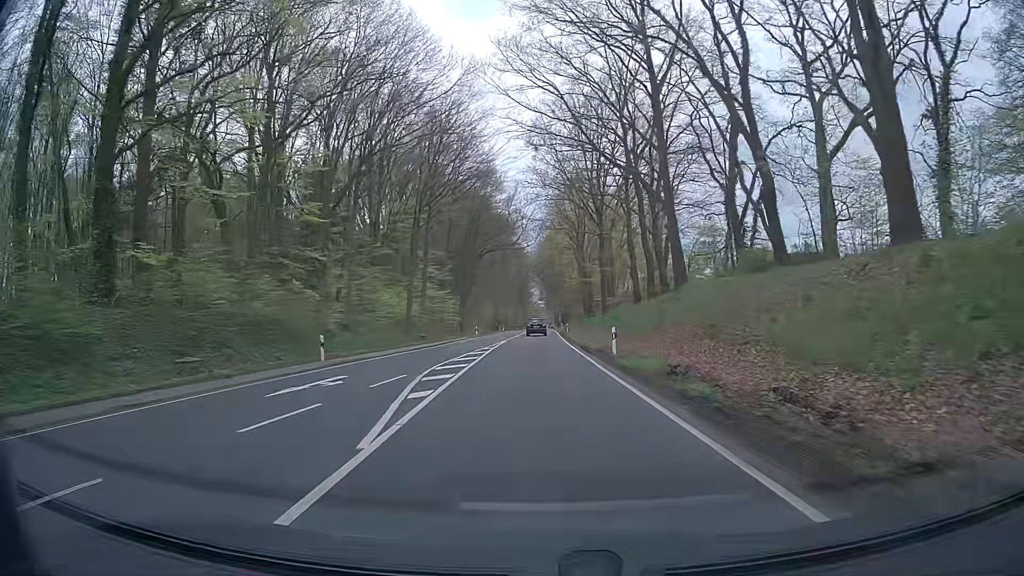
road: primary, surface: asphalt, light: Day
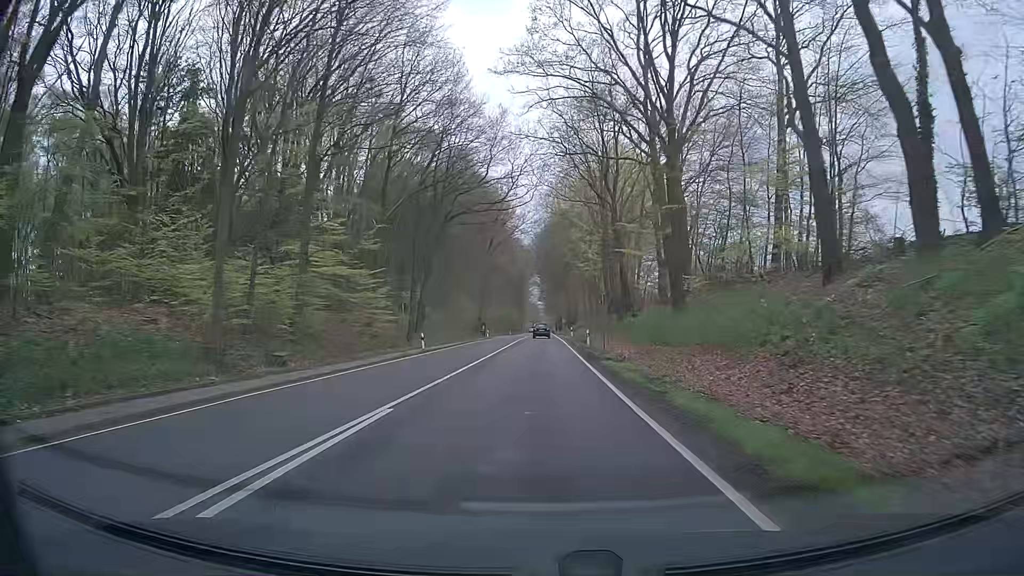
(-0.9, +33.6) m; -2°
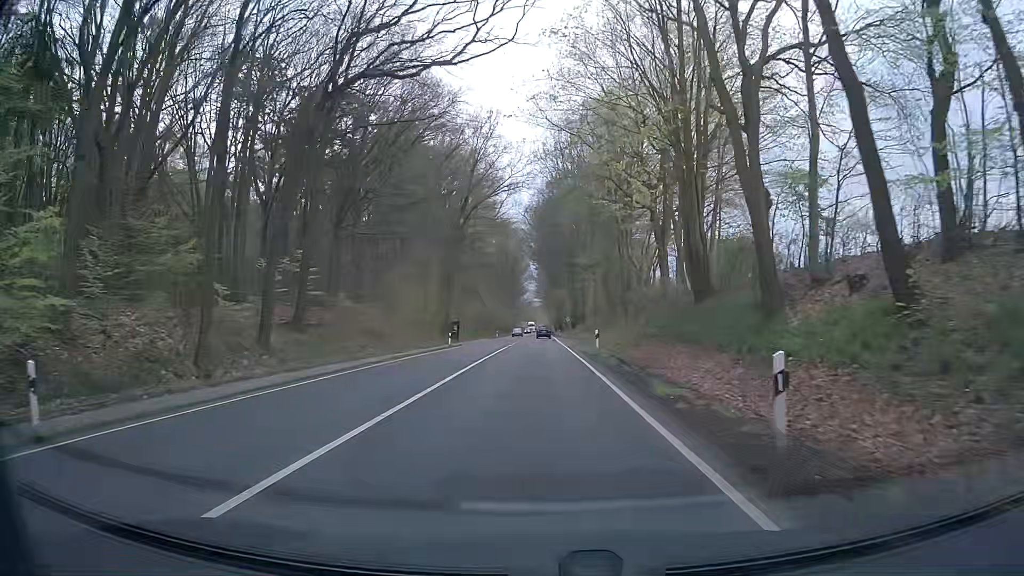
(+0.2, +33.4) m; +1°
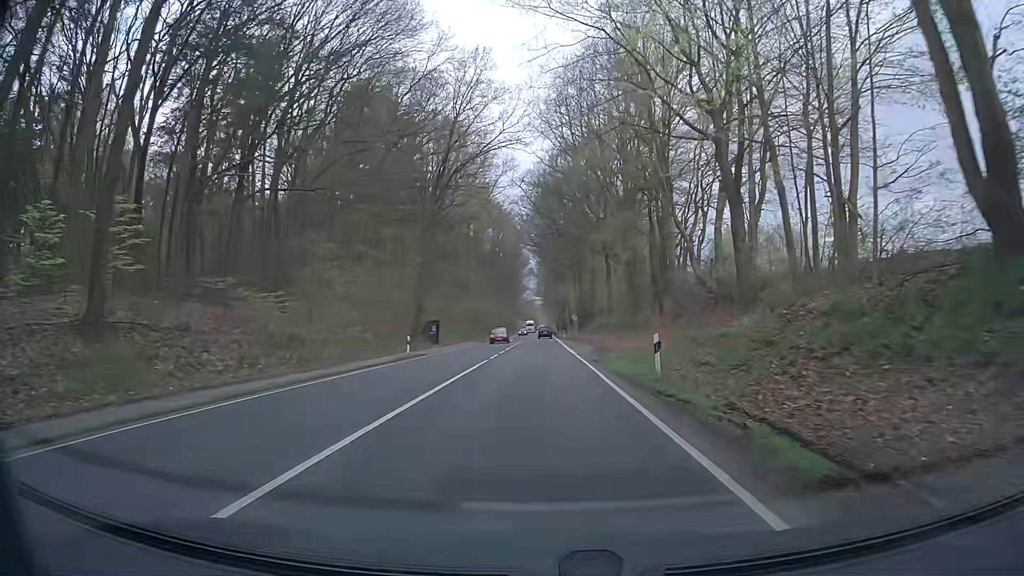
(-0.3, +17.0) m; -2°
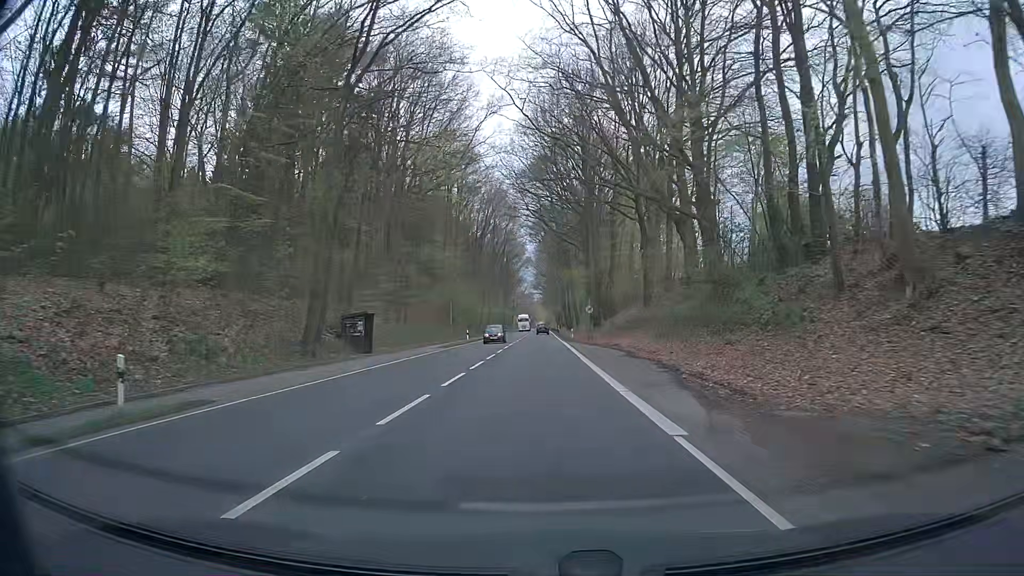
(+0.2, +26.1) m; 0°
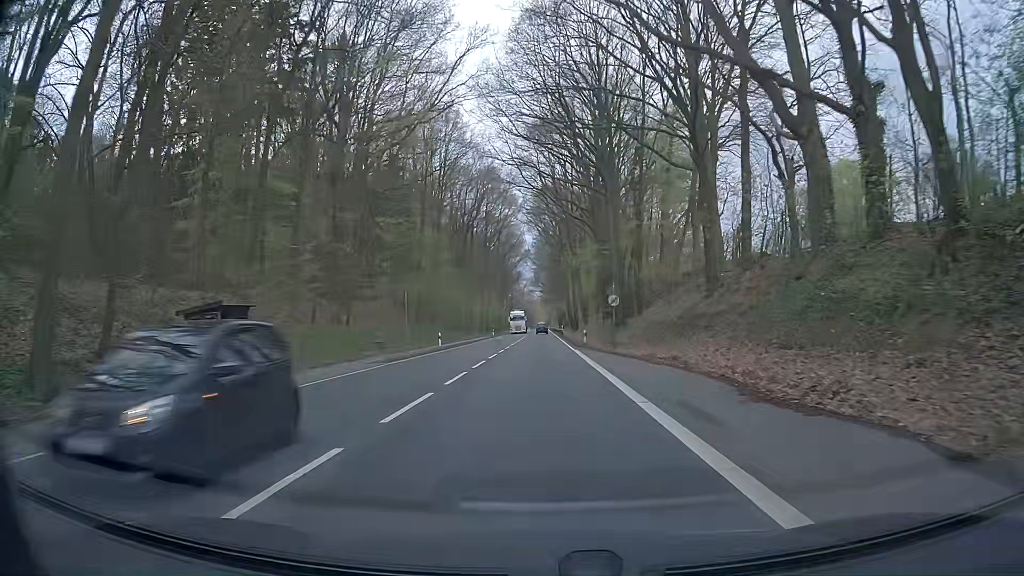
(+0.1, +18.2) m; +1°
(0, +10) (0, +20) (0, +30) (0, +40) (0, +50) (0, +60) (0, +70) (0, +80) (0, +90) (0, +100) m
